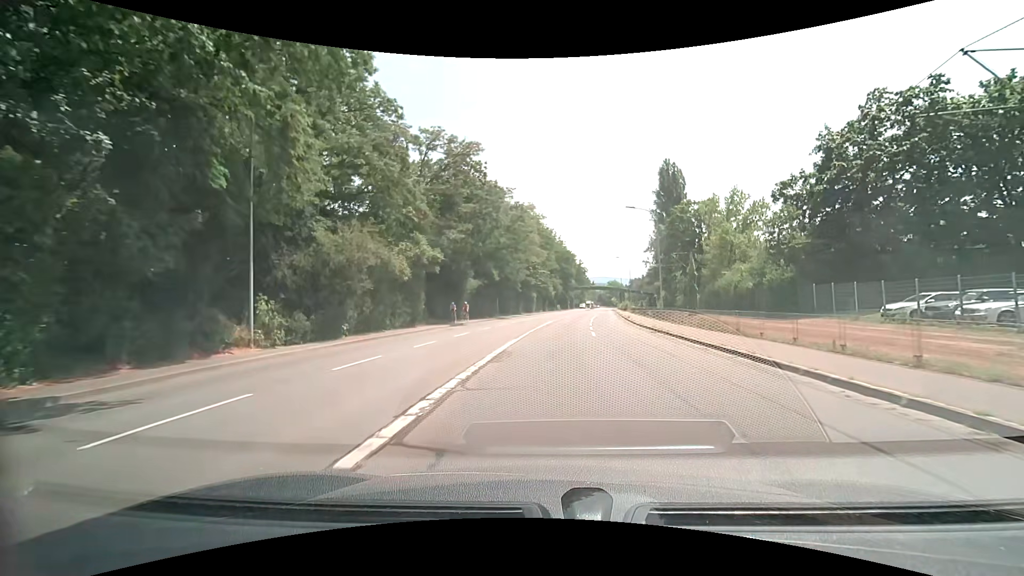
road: secondary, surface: asphalt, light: Day
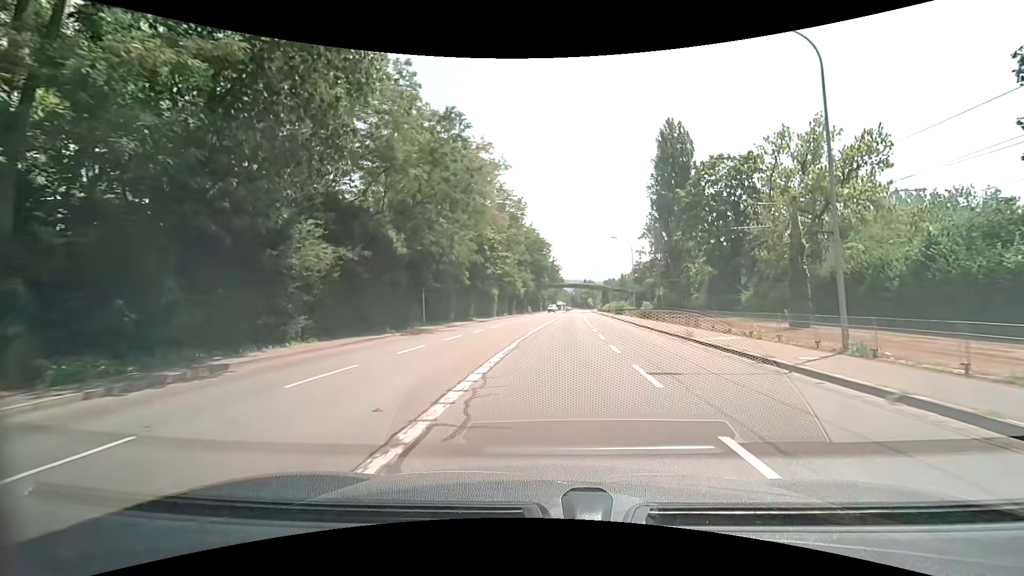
(+0.5, +26.3) m; +3°
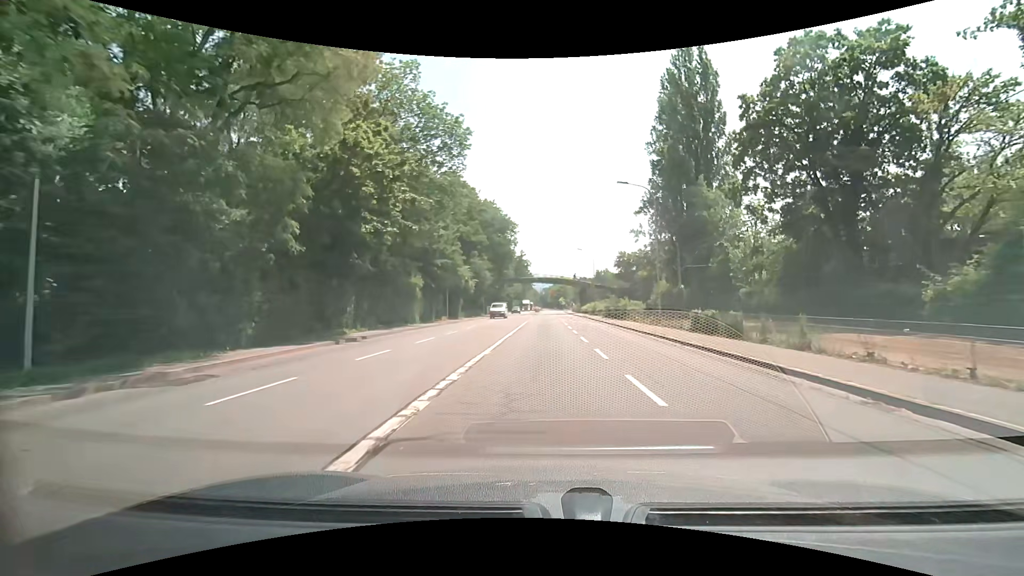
(+0.9, +25.9) m; +4°
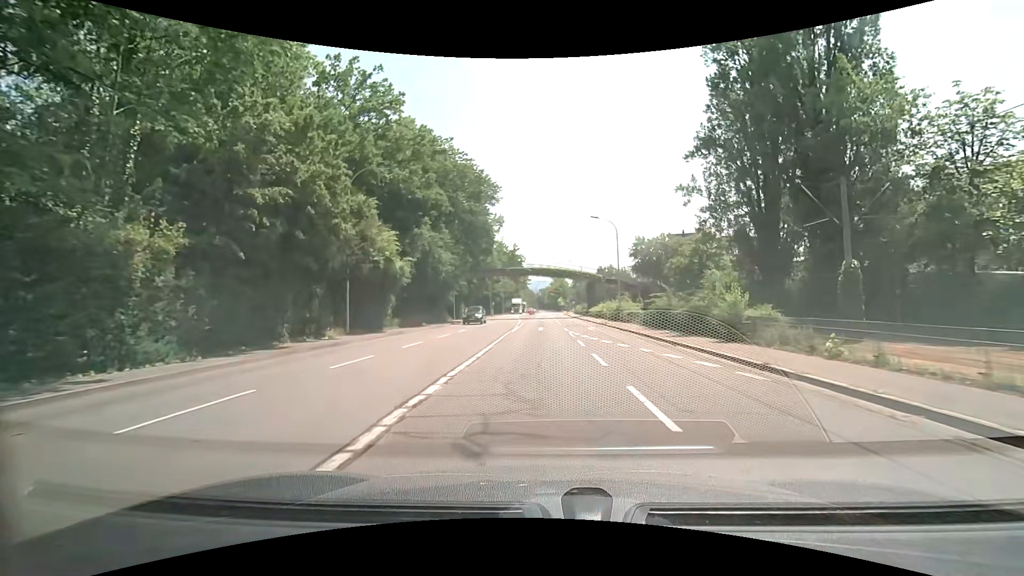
(+0.1, +25.5) m; 0°
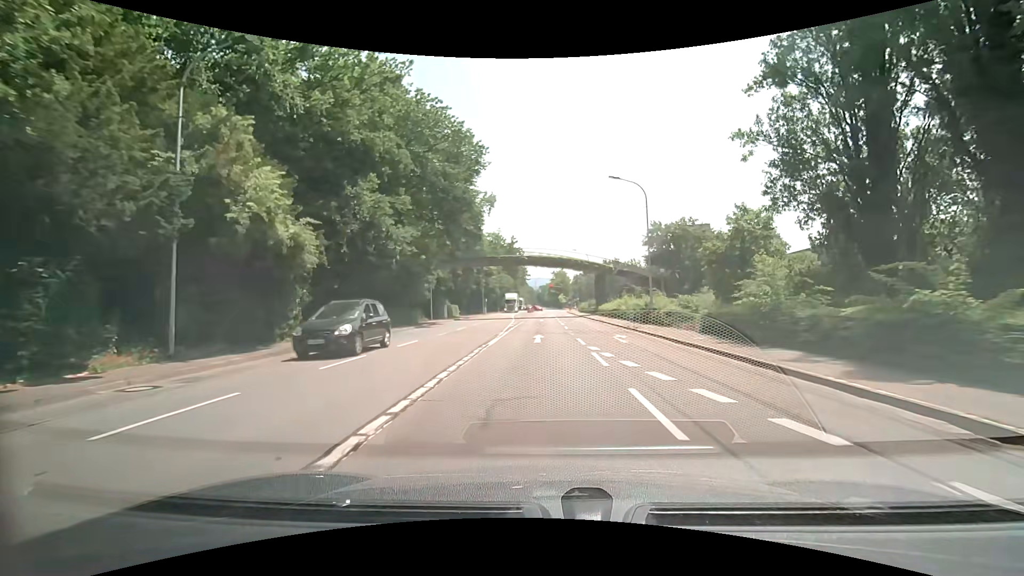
(+0.1, +12.6) m; +1°
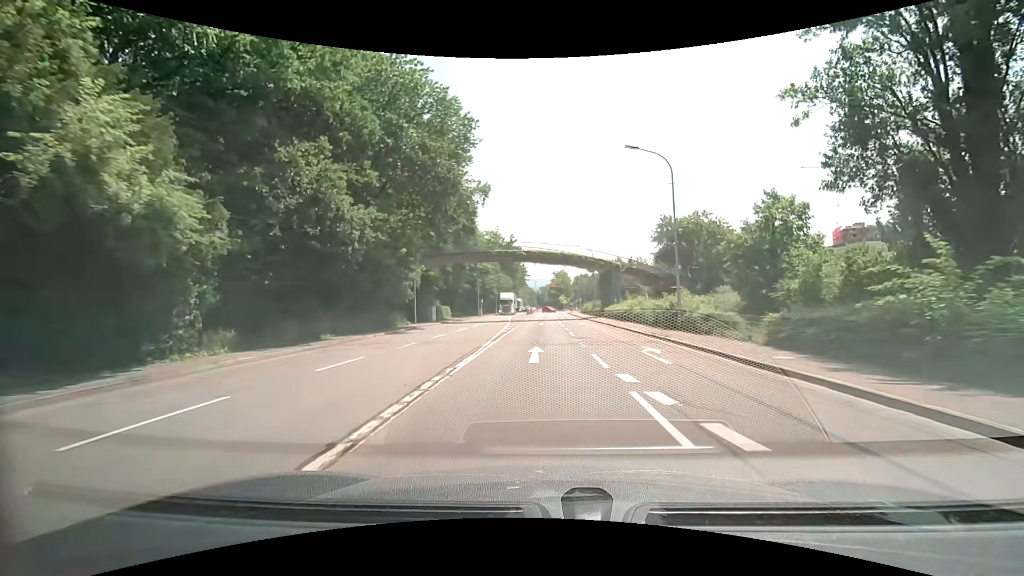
(0.0, +6.2) m; 0°
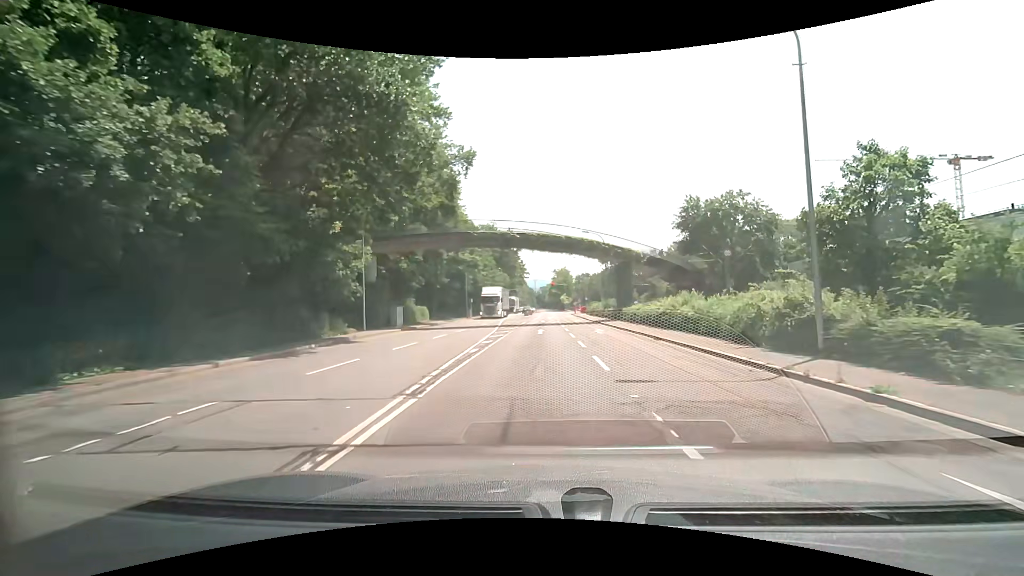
(+0.1, +12.3) m; 0°
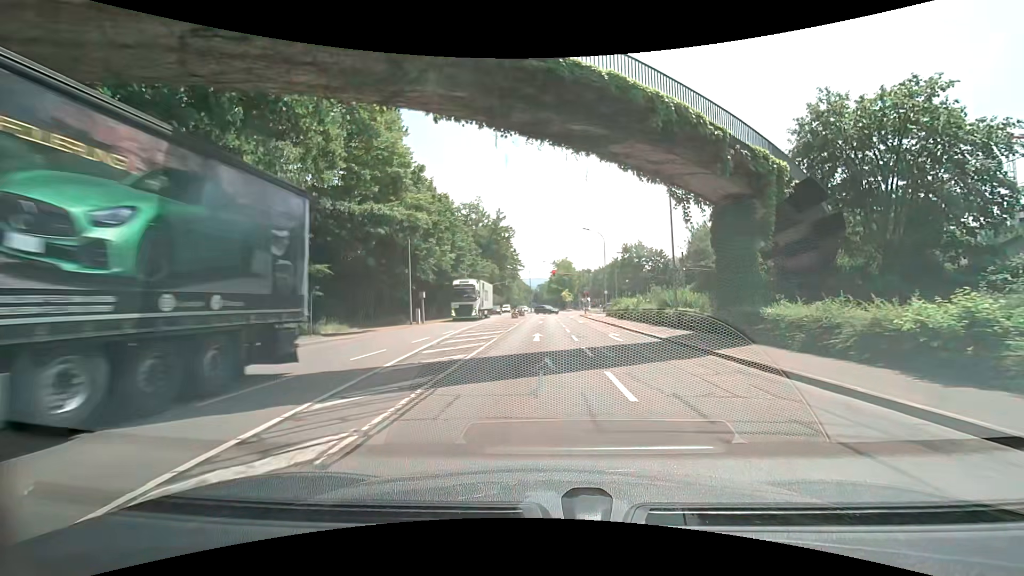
(+0.2, +27.5) m; 0°
